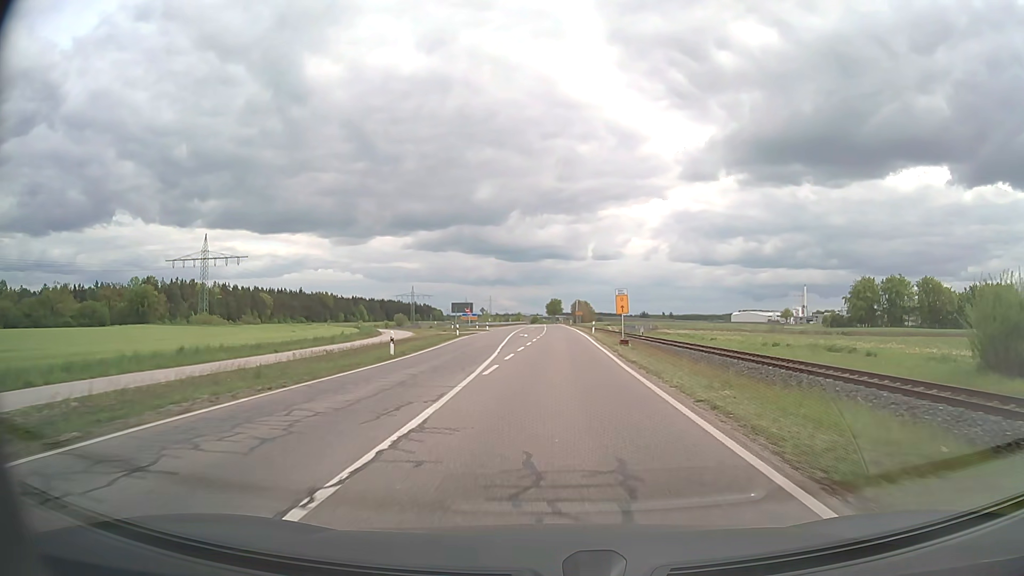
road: secondary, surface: asphalt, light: Day
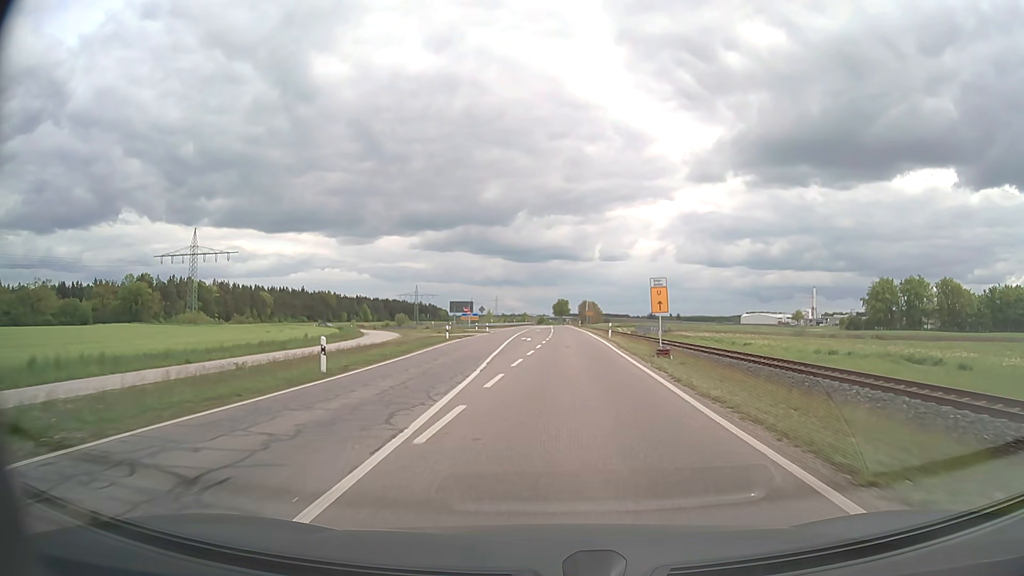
(0.0, +9.3) m; -1°
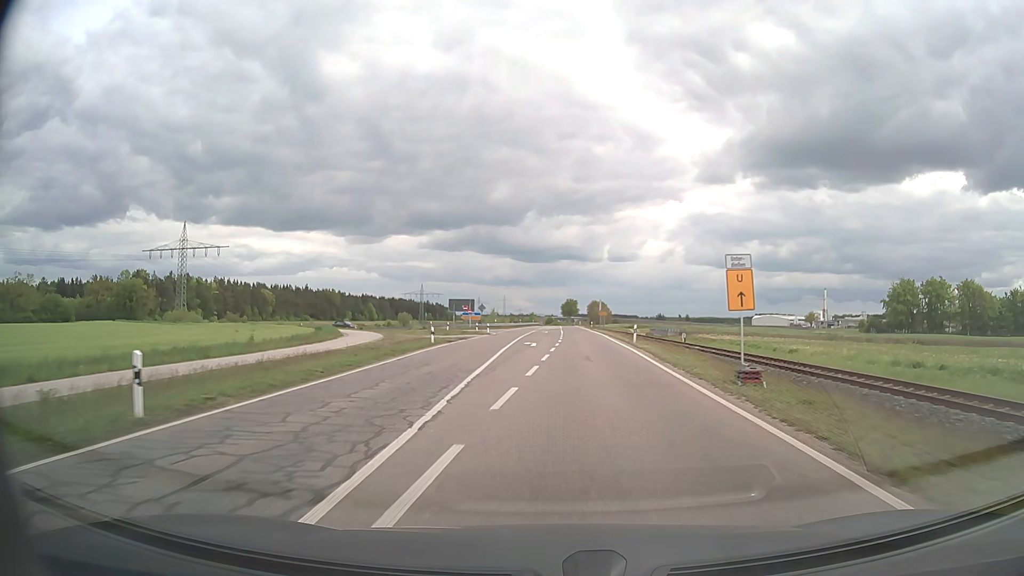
(0.0, +9.3) m; 0°
(0, +10) (0, +20) (0, +30) (-1, +40) (-1, +50) (0, +60) (0, +70) (0, +80) (-1, +90) (-9, +94) m
